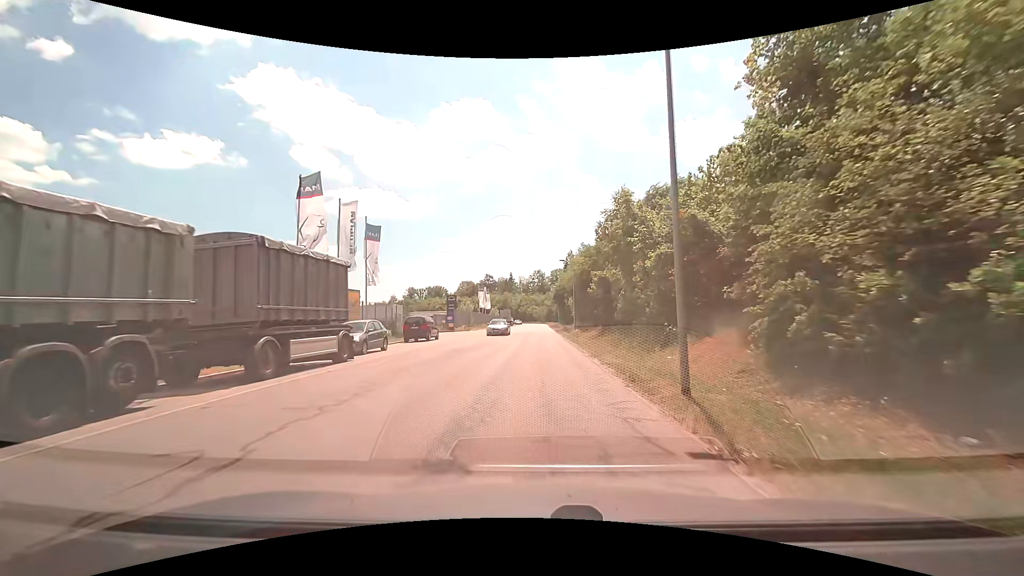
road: unclassified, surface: asphalt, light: Day
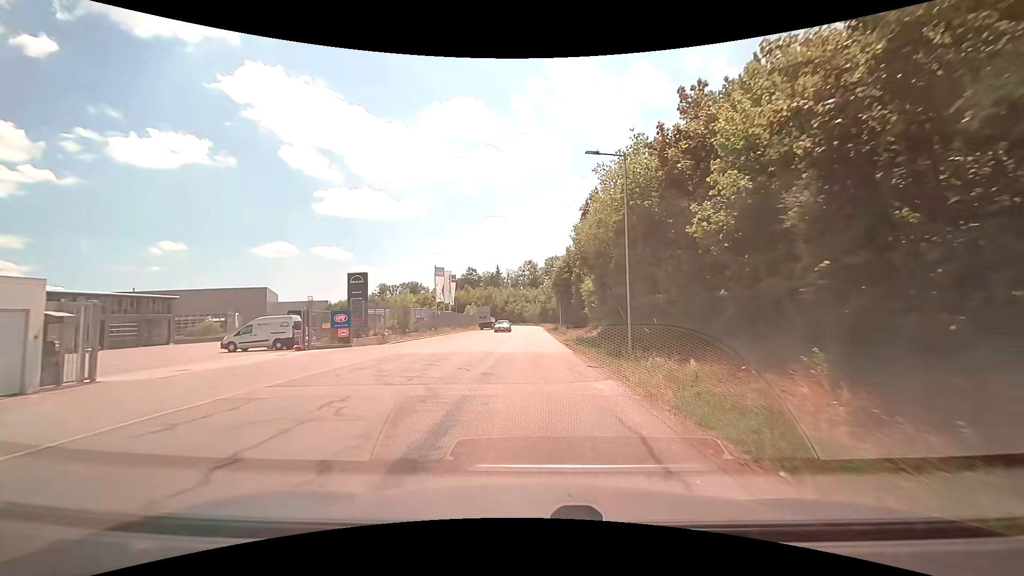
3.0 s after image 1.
(+0.2, +35.5) m; +1°
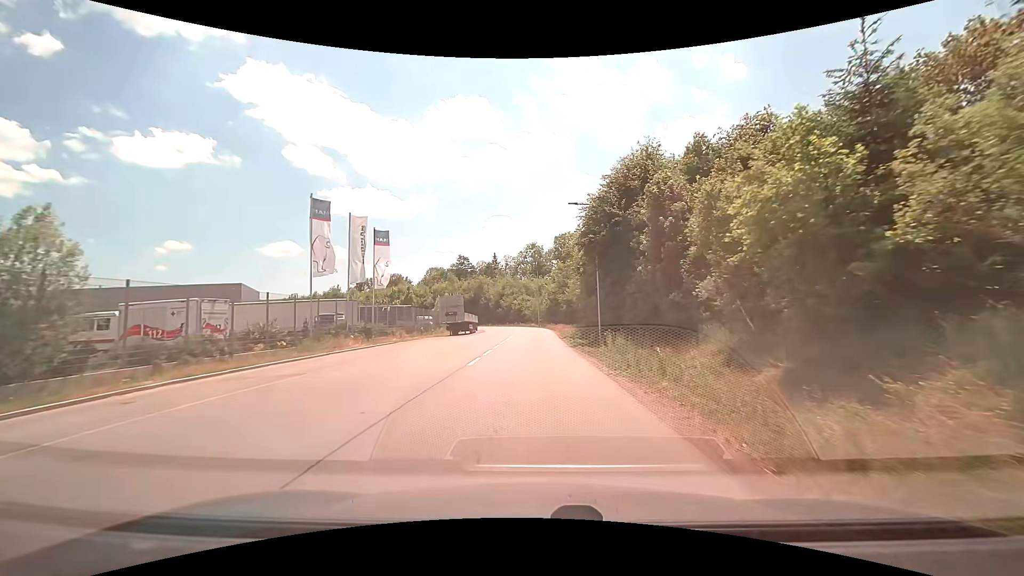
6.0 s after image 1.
(-0.2, +35.6) m; -1°
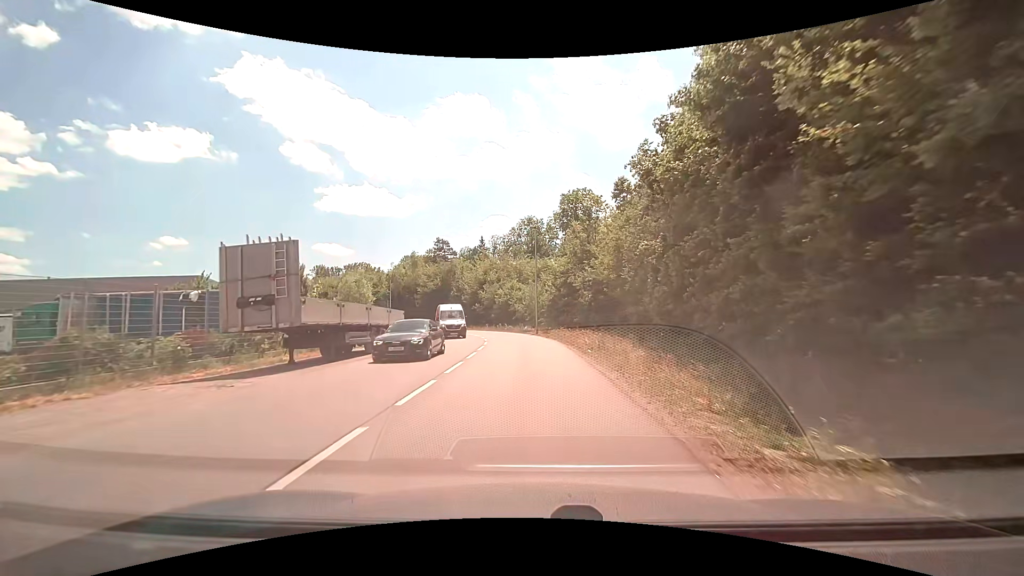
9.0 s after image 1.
(+0.1, +33.9) m; +1°
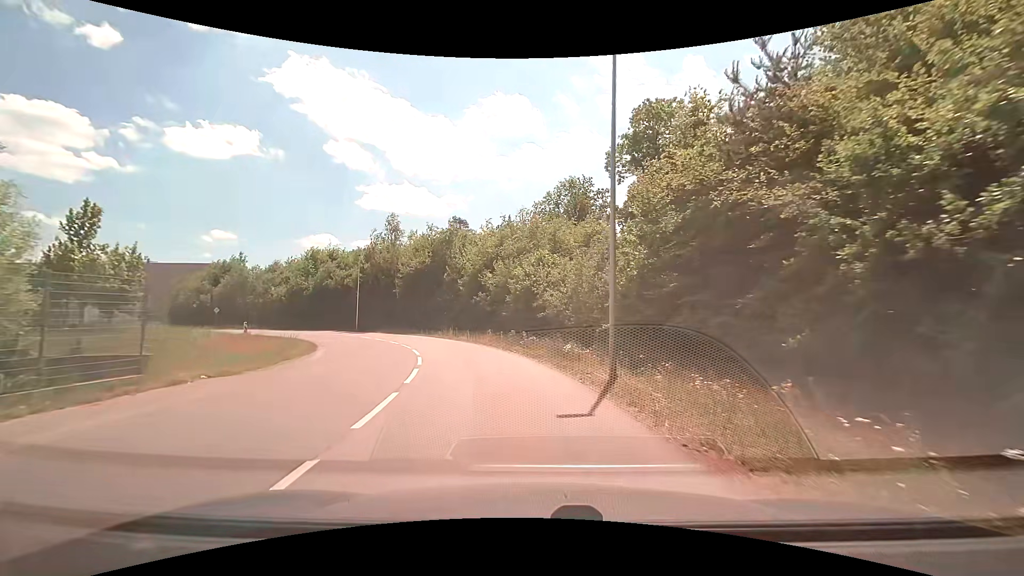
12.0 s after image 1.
(-0.8, +28.2) m; -4°
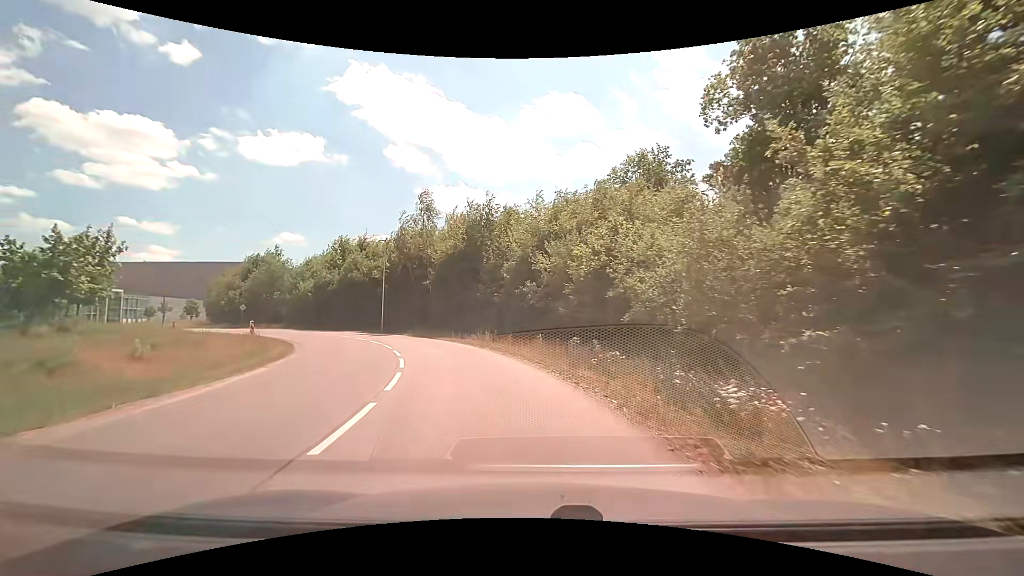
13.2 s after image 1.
(-0.4, +10.4) m; -6°
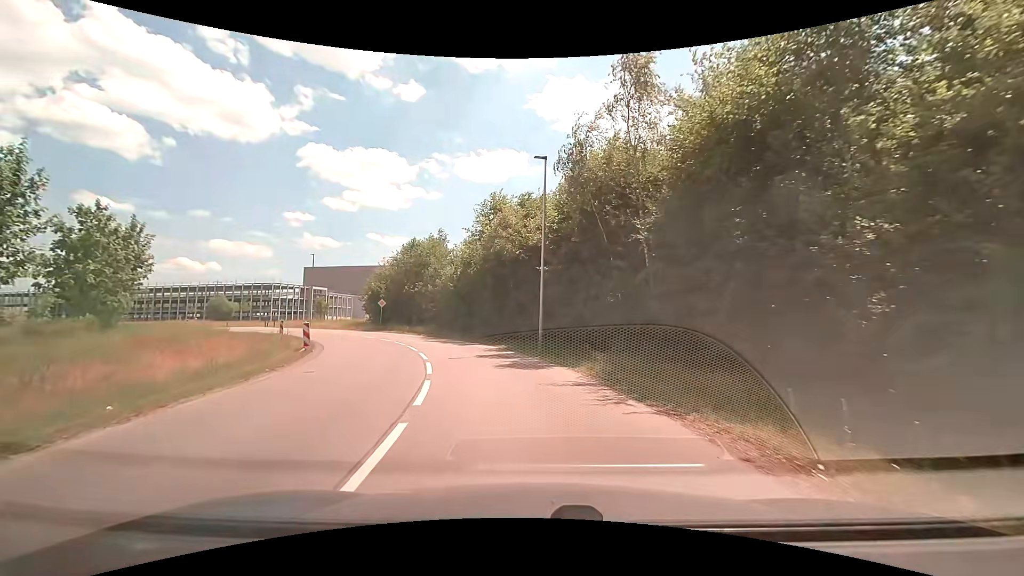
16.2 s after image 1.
(-5.0, +24.2) m; -23°
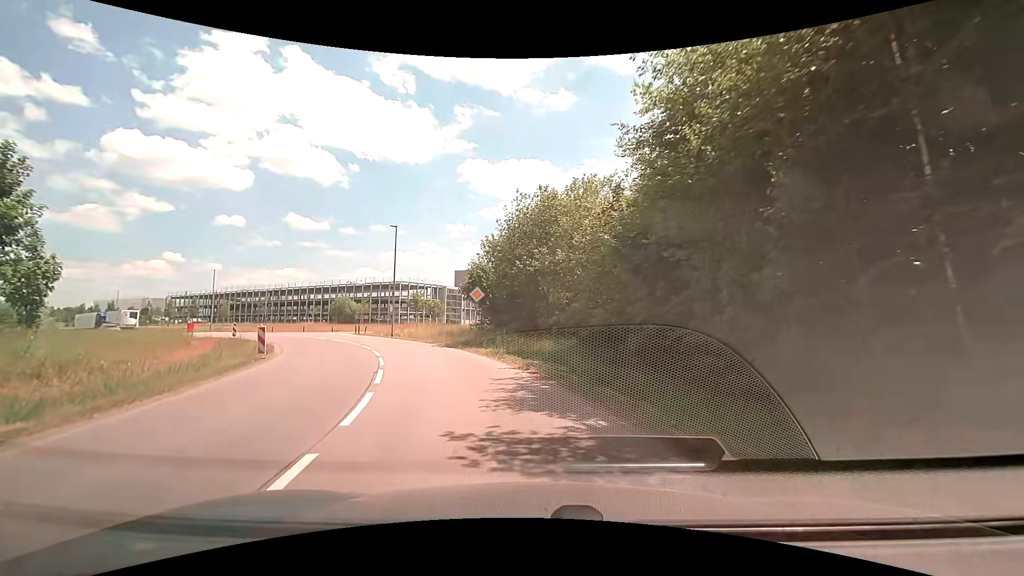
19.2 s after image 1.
(-3.5, +23.8) m; -17°
(-1, +10) (-3, +20) (-7, +29) (-13, +37) (-19, +45) (-23, +54) (-21, +63) (-15, +72) (-9, +79) (-2, +87) m
